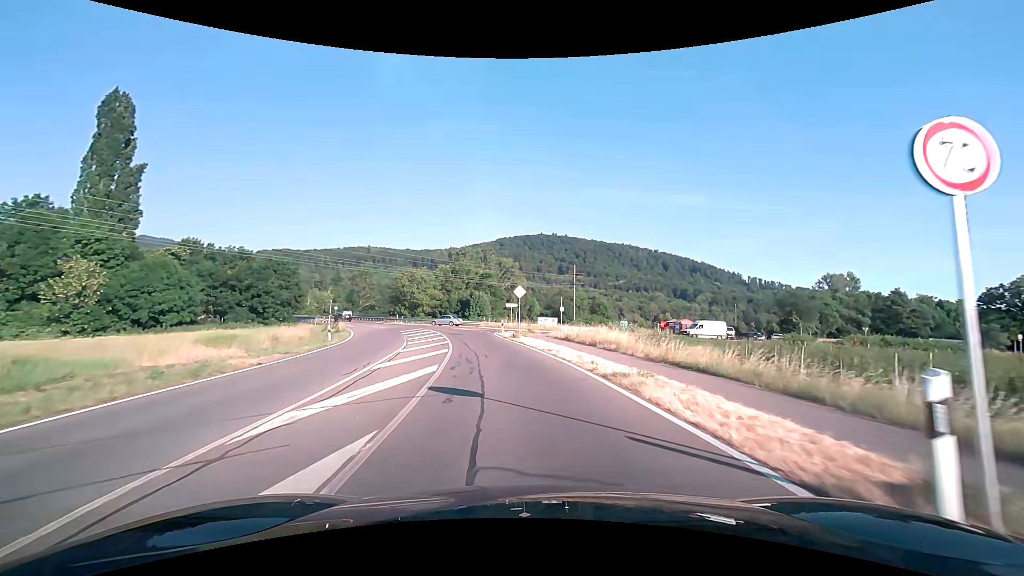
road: tertiary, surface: asphalt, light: Day
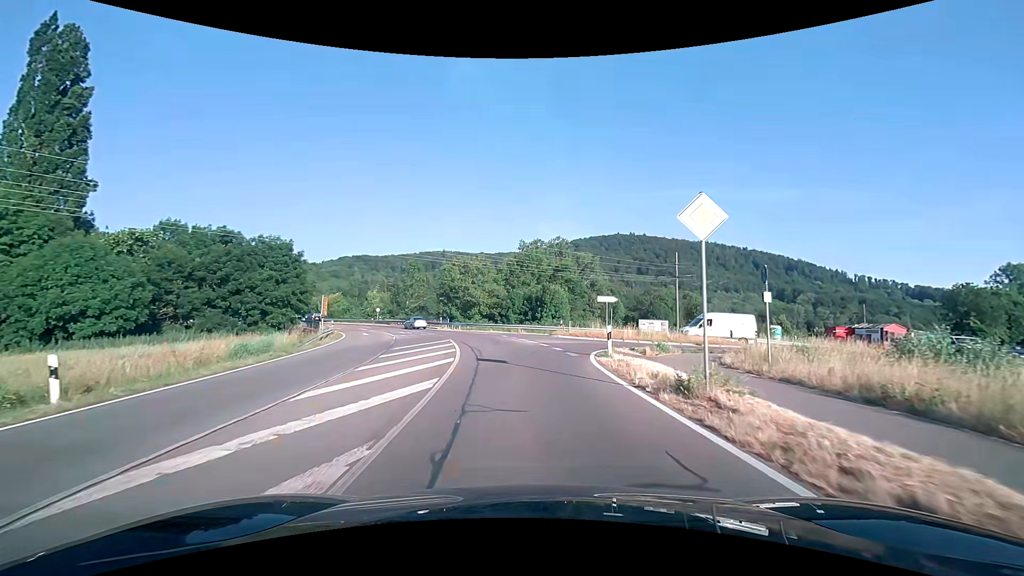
(-1.9, +23.6) m; -9°
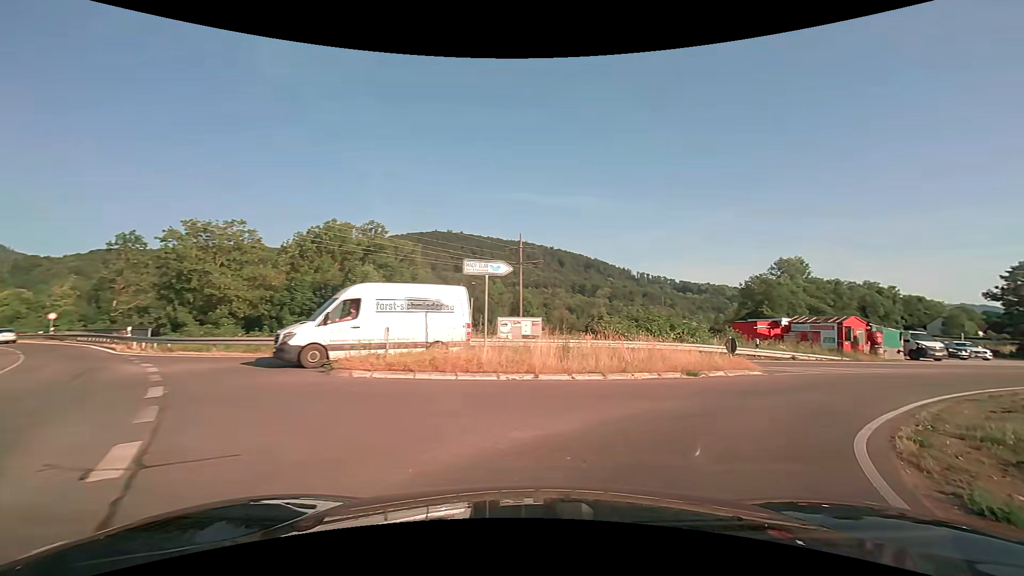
(+1.3, +22.8) m; +22°
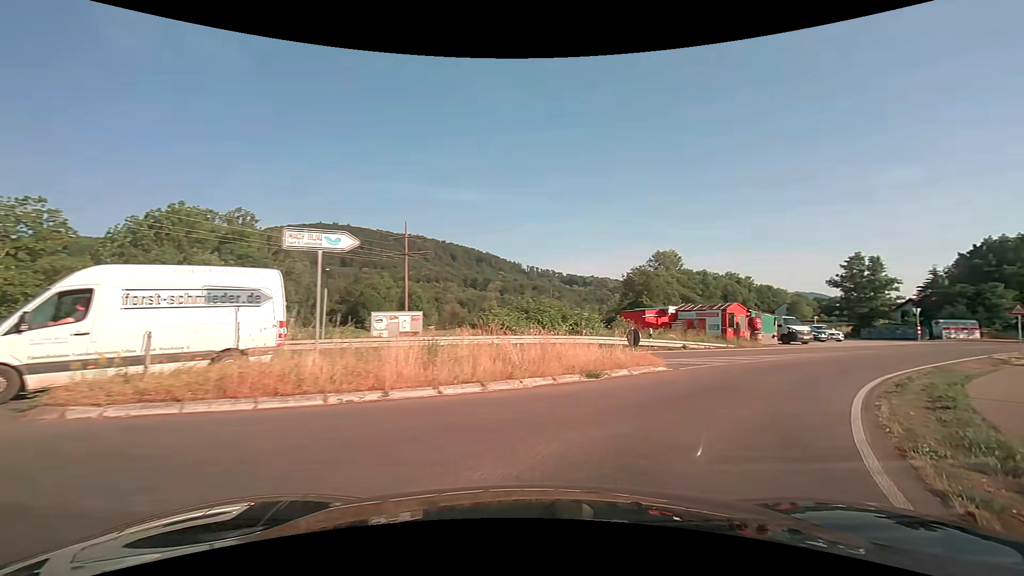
(+0.4, +3.7) m; +12°
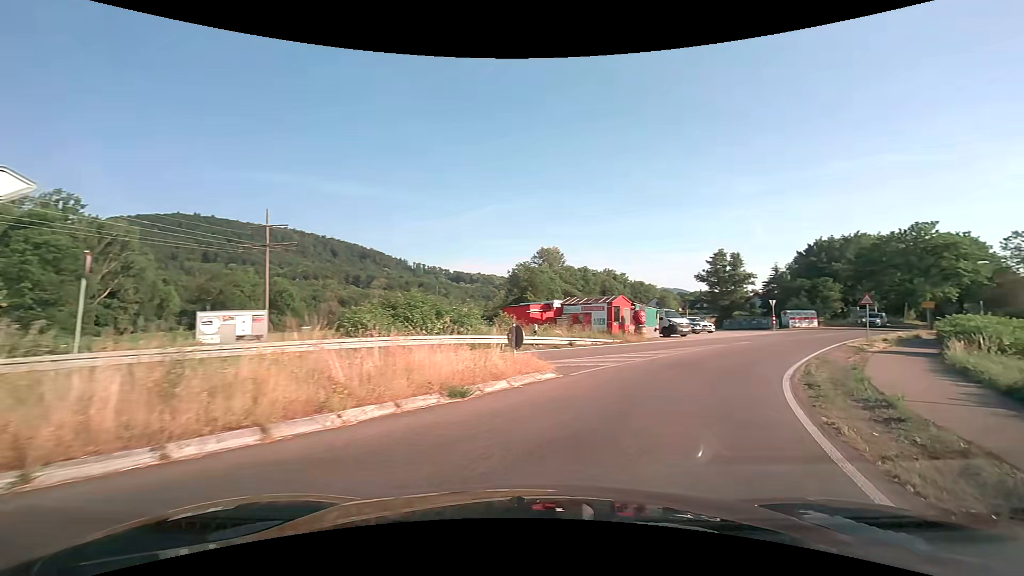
(+0.4, +3.7) m; +13°
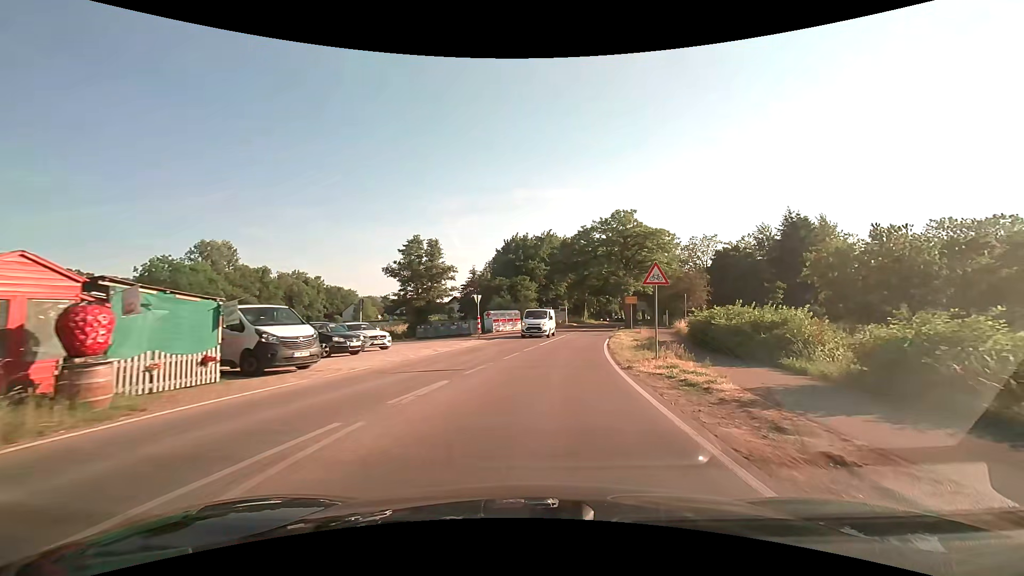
(+7.6, +20.5) m; +32°
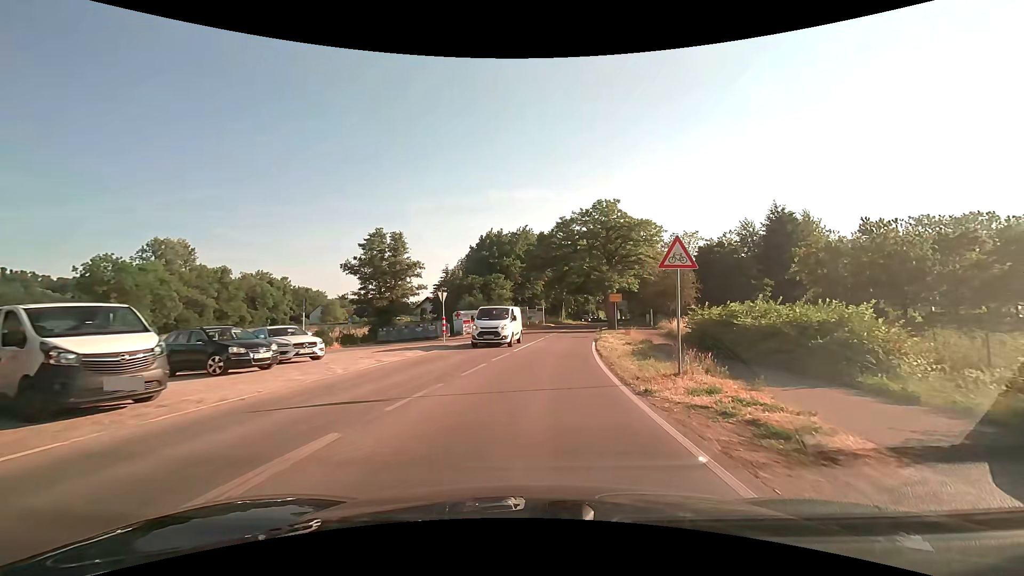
(+0.1, +4.9) m; +3°
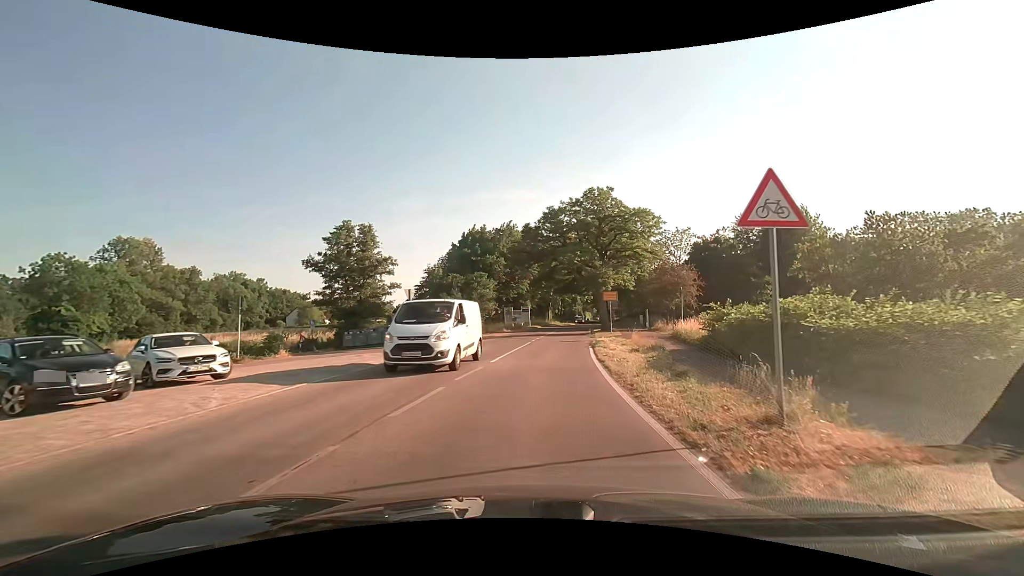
(+0.1, +5.0) m; +2°
